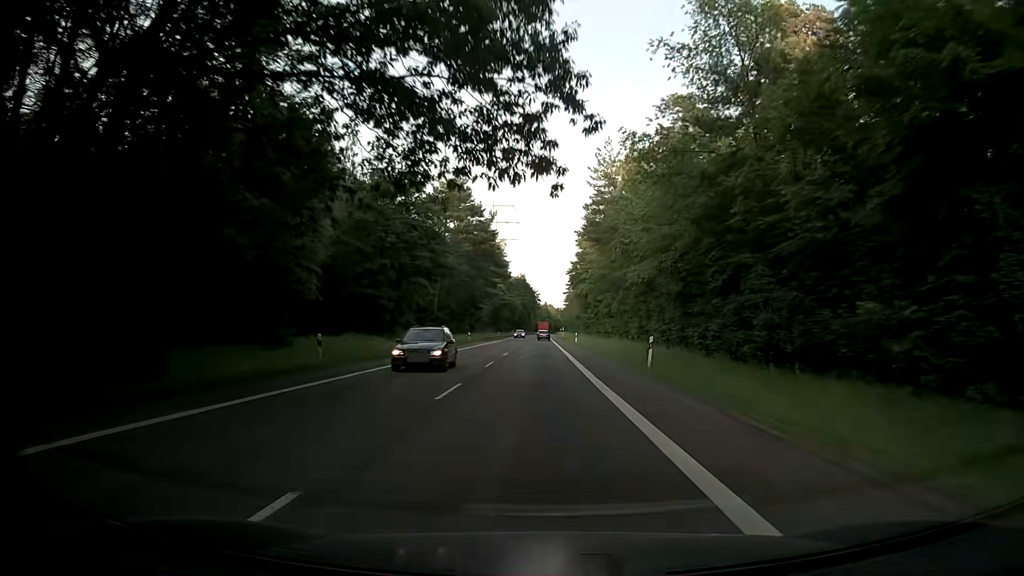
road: secondary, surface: asphalt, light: Day
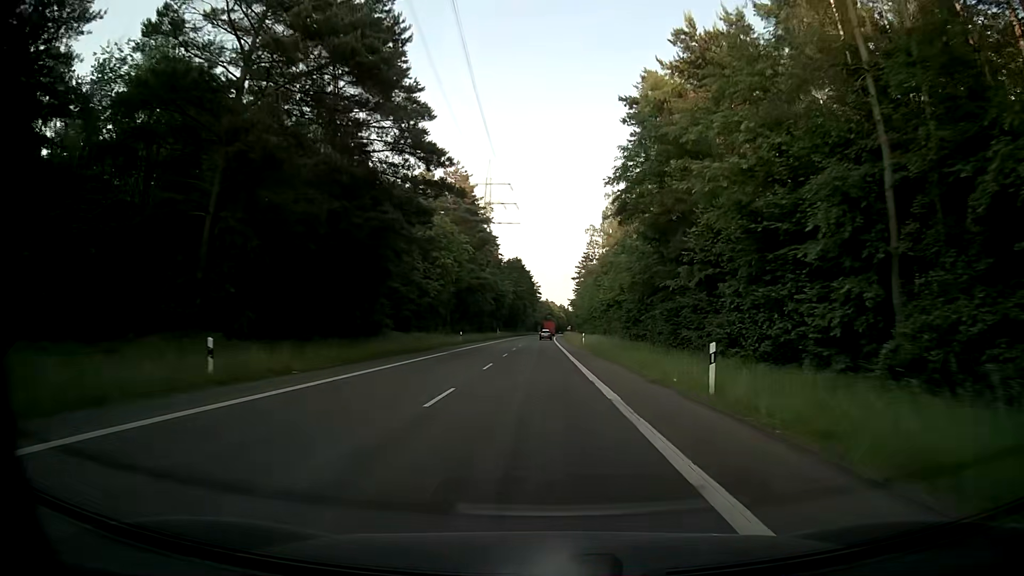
(+0.6, +58.3) m; +1°
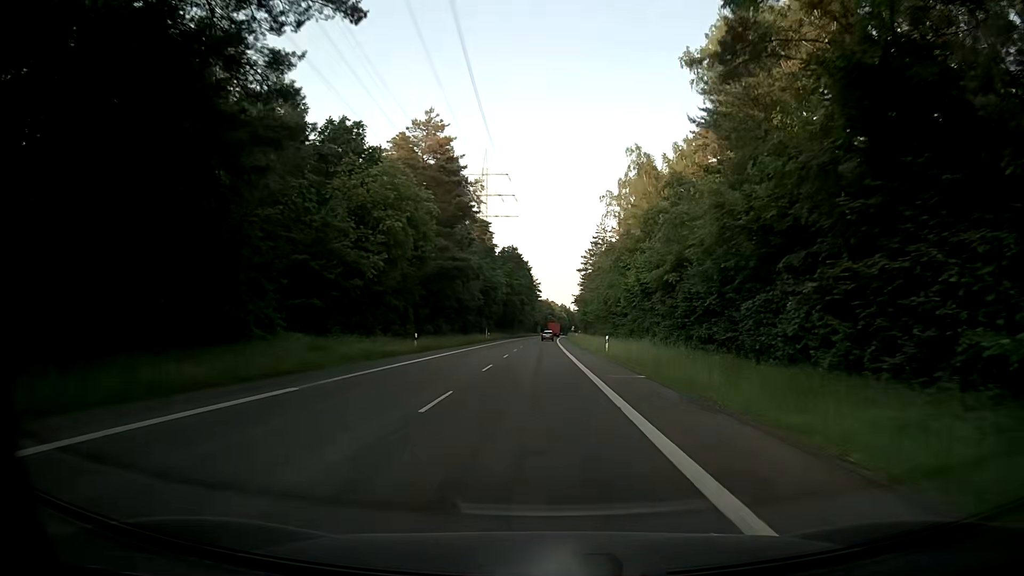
(0.0, +23.5) m; 0°
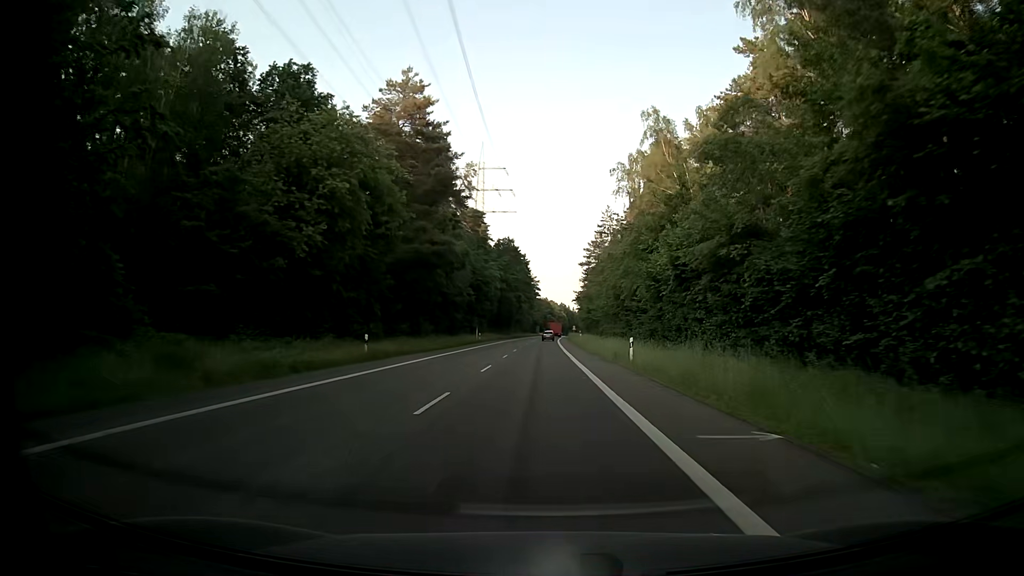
(0.0, +11.8) m; 0°
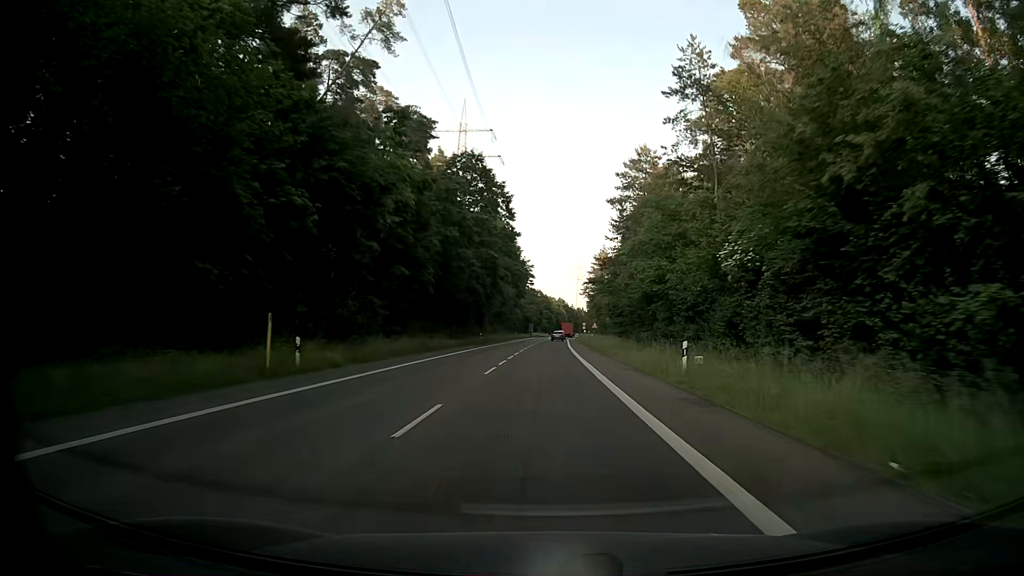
(0.0, +59.4) m; 0°
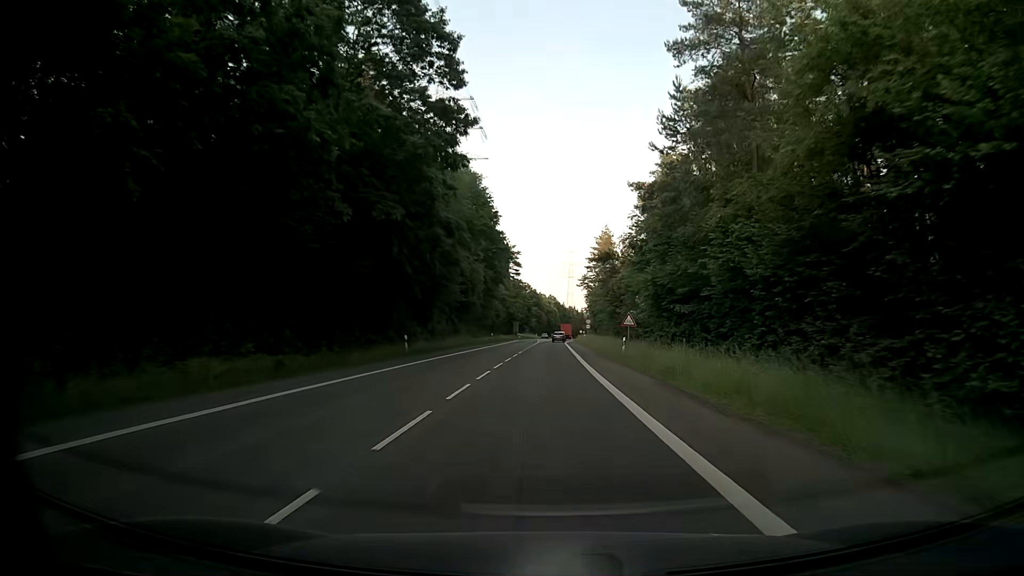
(+0.5, +35.9) m; +1°
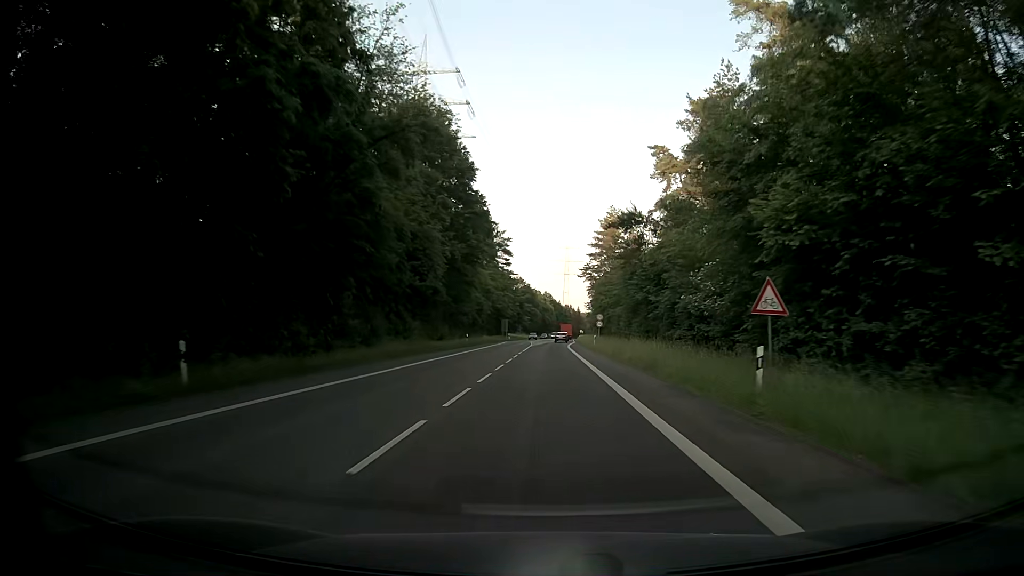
(+0.2, +24.0) m; +1°
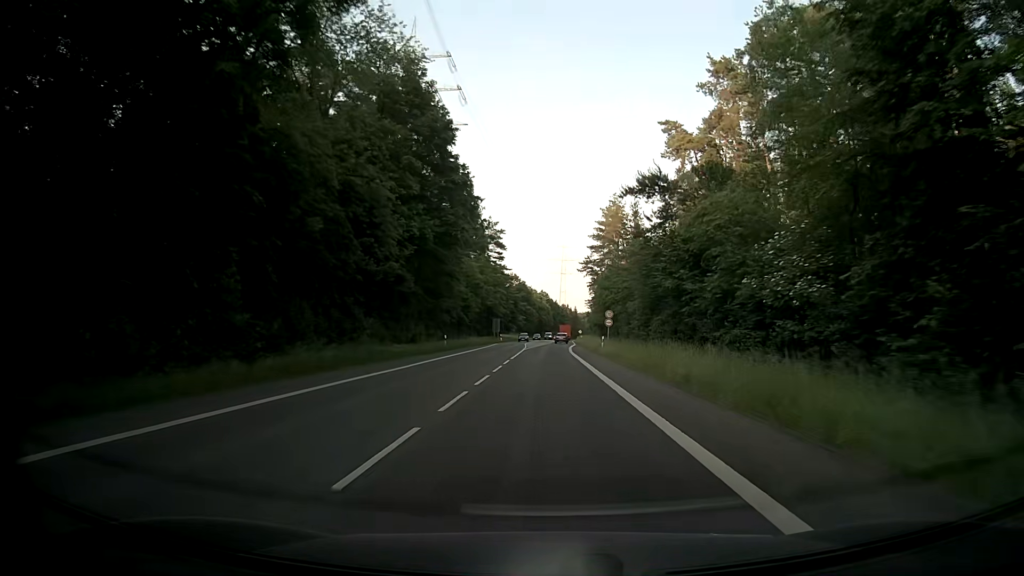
(0.0, +12.0) m; -1°
(0, +10) (0, +20) (+1, +30) (+1, +40) (+1, +50) (+2, +60) (+2, +70) (+3, +80) (+3, +90) (+4, +100) m
